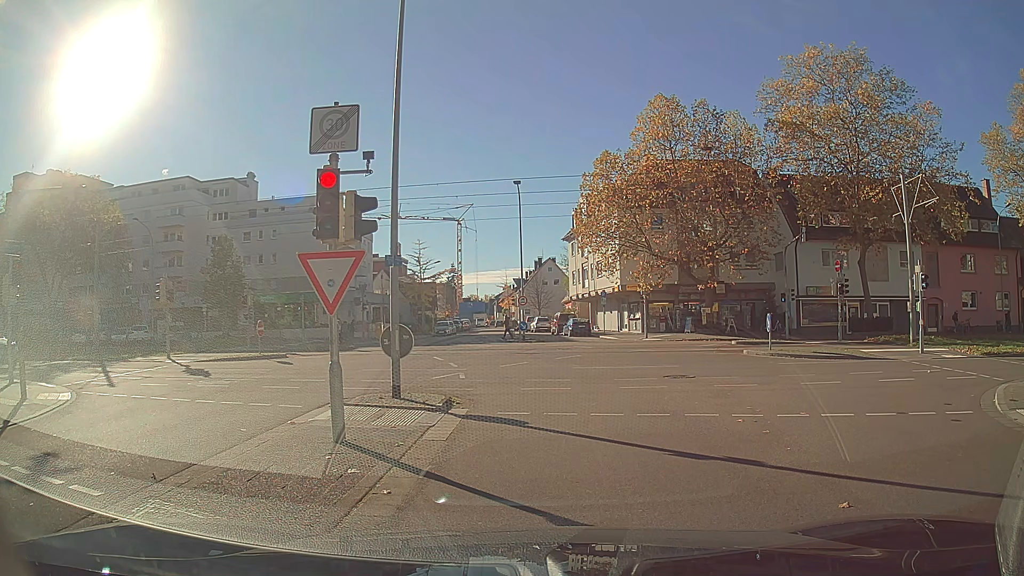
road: residential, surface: asphalt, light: Day
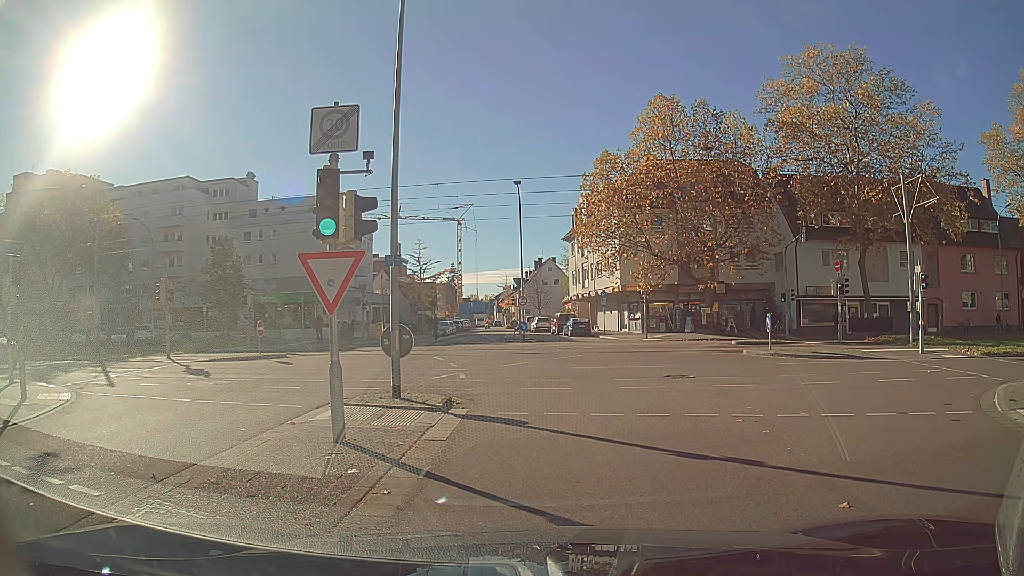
(0.0, 0.0) m; 0°
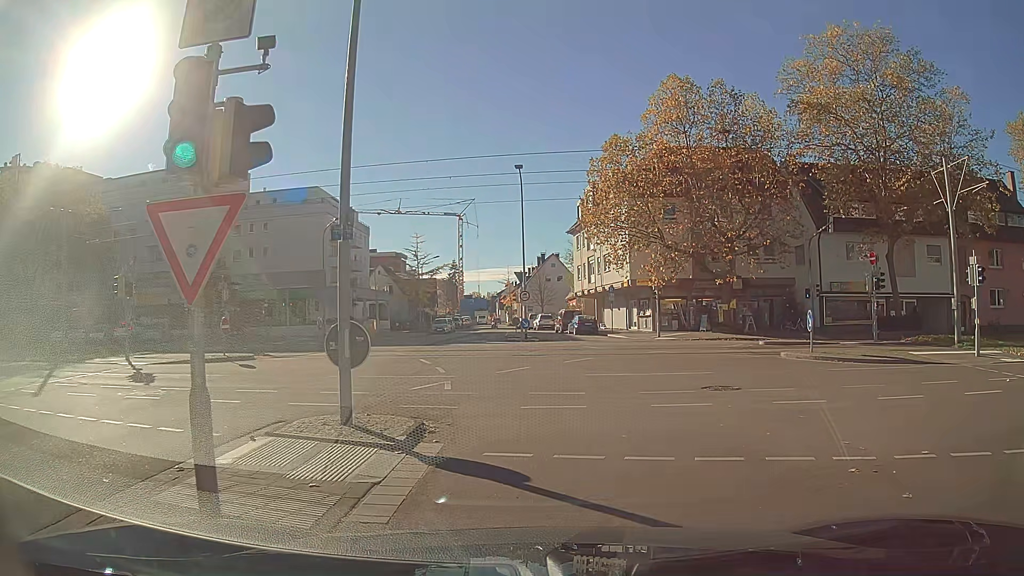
(0.0, +3.6) m; -1°
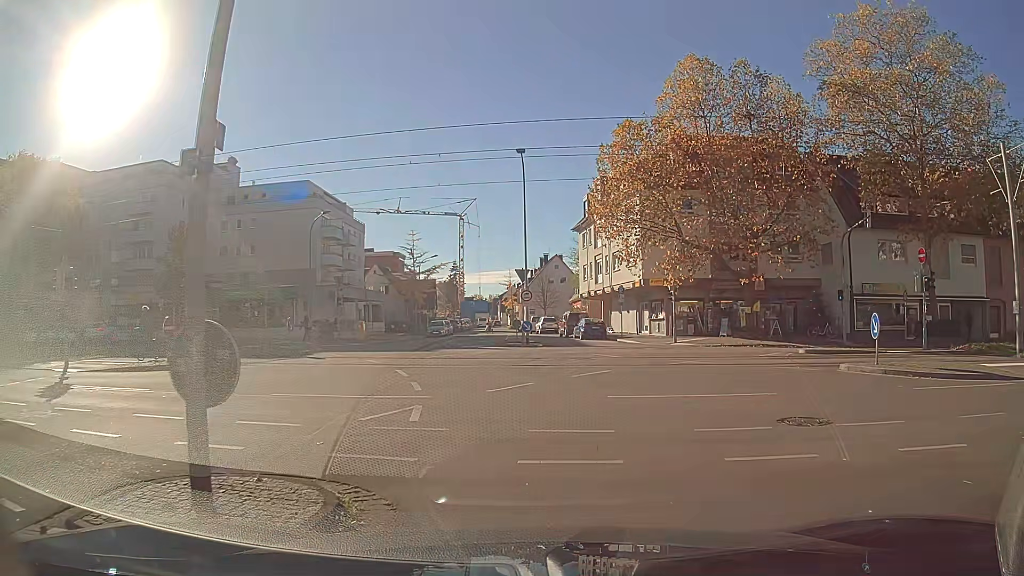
(0.0, +4.1) m; 0°
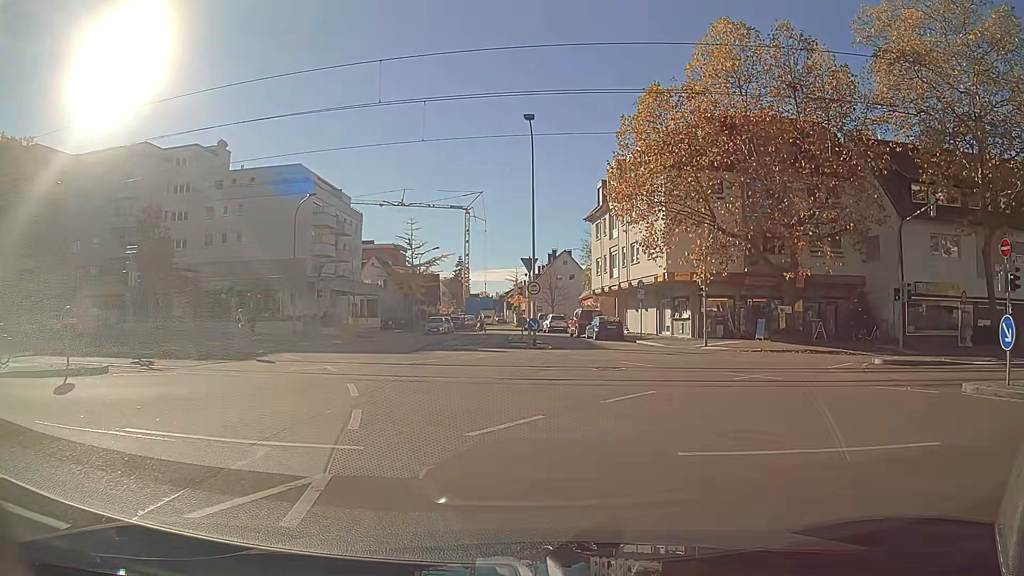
(0.0, +5.1) m; -1°
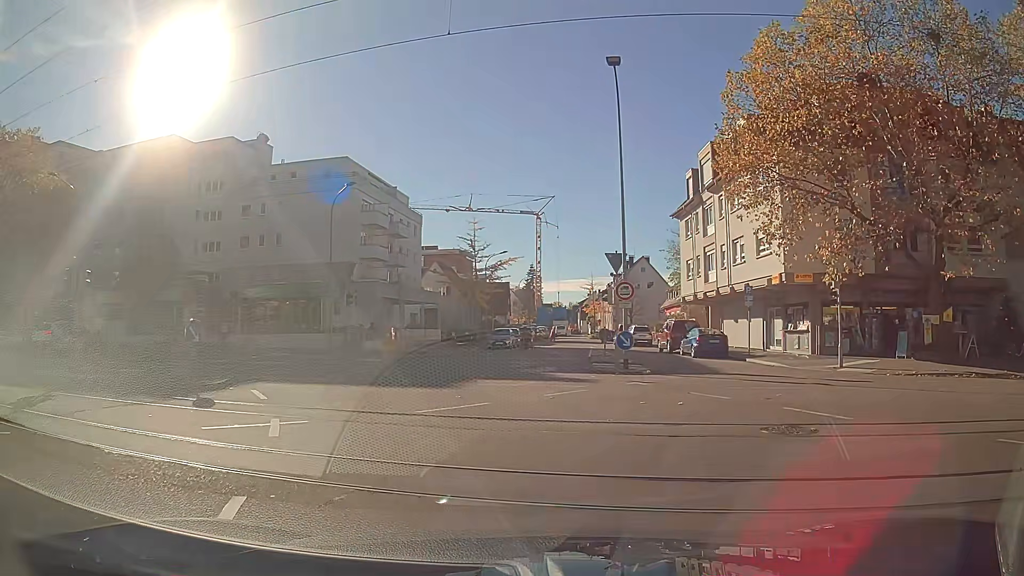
(-0.3, +7.2) m; -7°
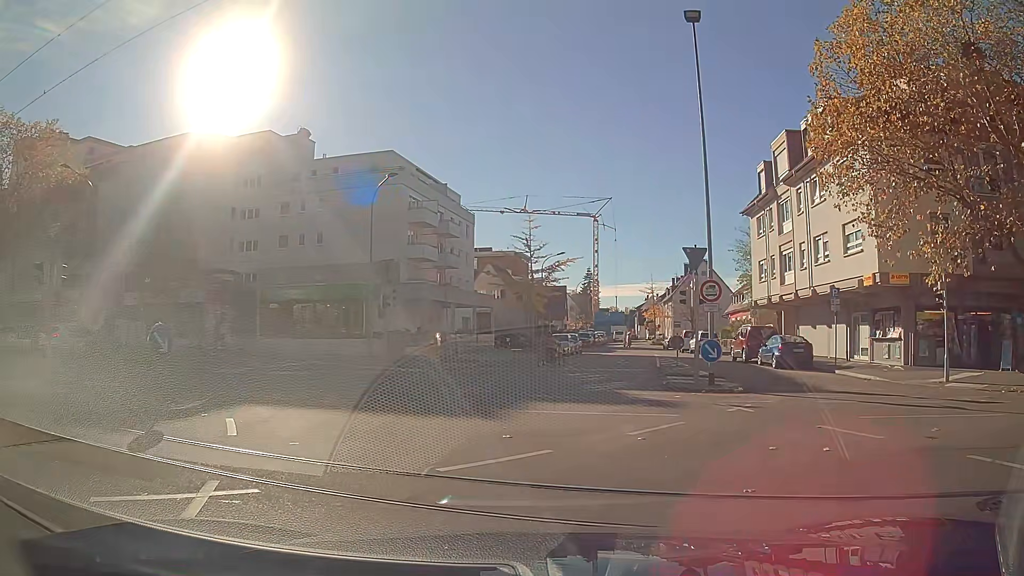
(-0.1, +3.5) m; -5°
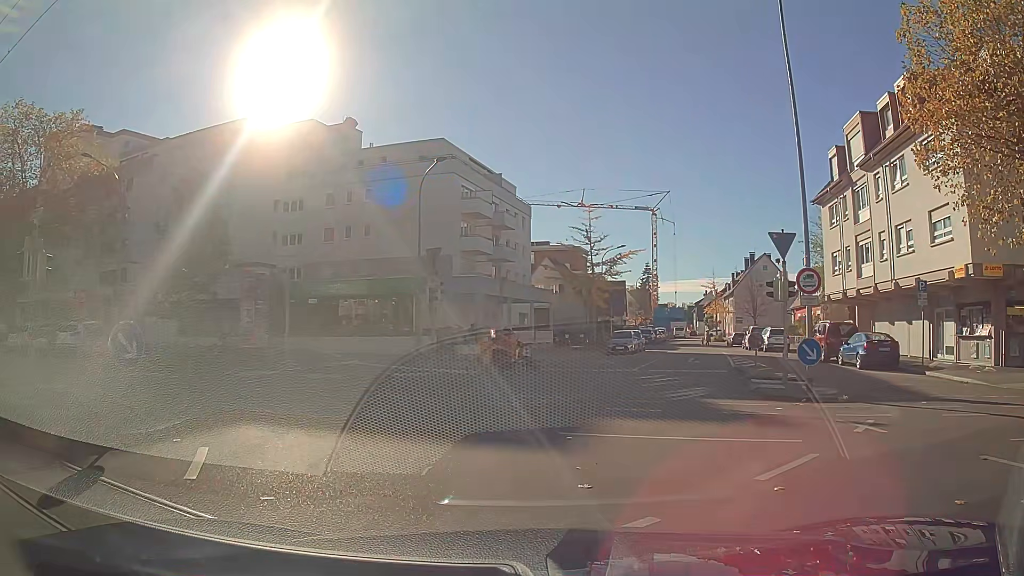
(-0.1, +2.7) m; -5°
(-2, +10) (-10, +16) (-19, +19) (-29, +23) (-38, +27) (-47, +31) (-56, +35) (-65, +39) (-75, +43) (-84, +46) m
